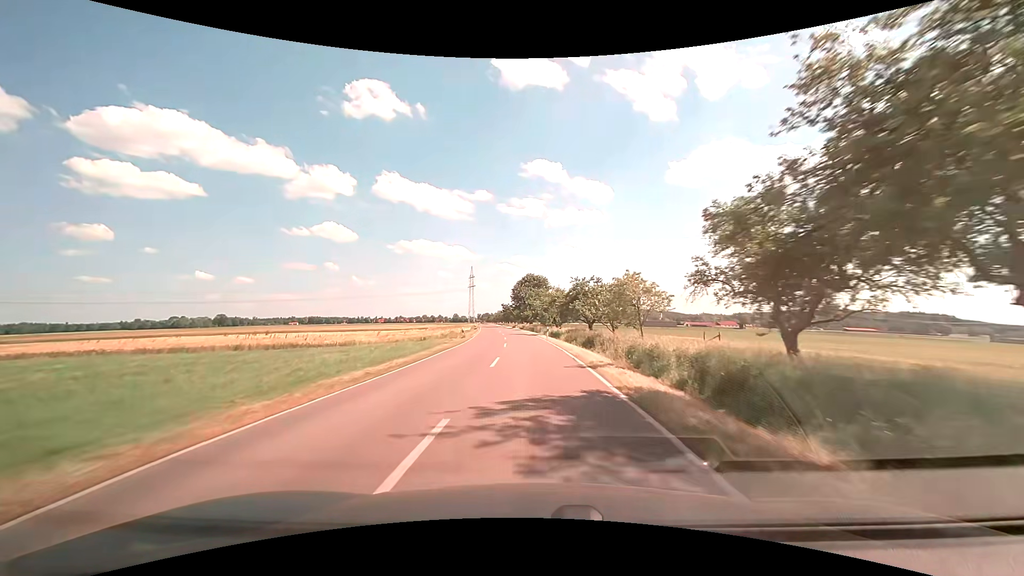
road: tertiary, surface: asphalt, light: Day
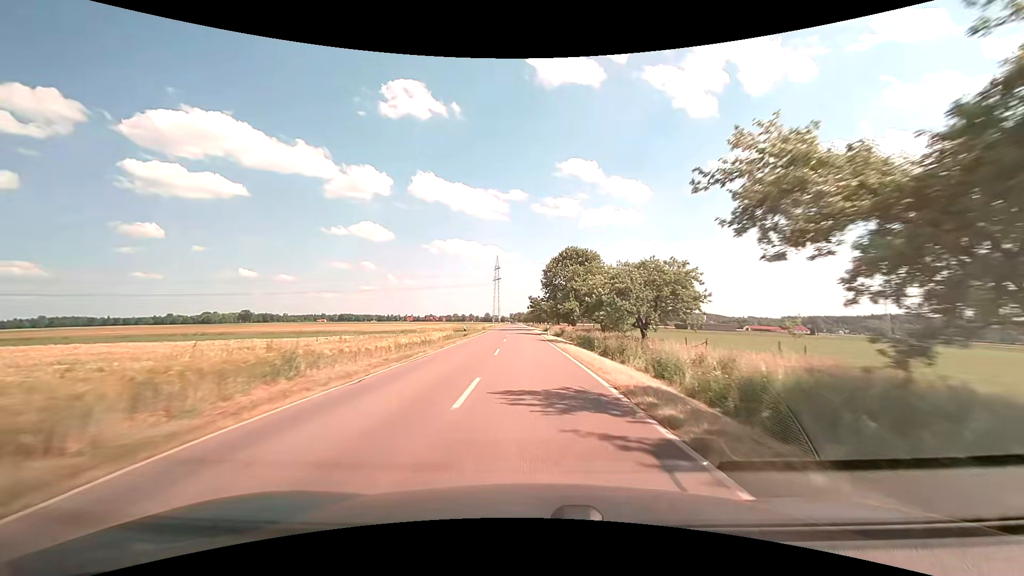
(-1.6, +44.5) m; -4°
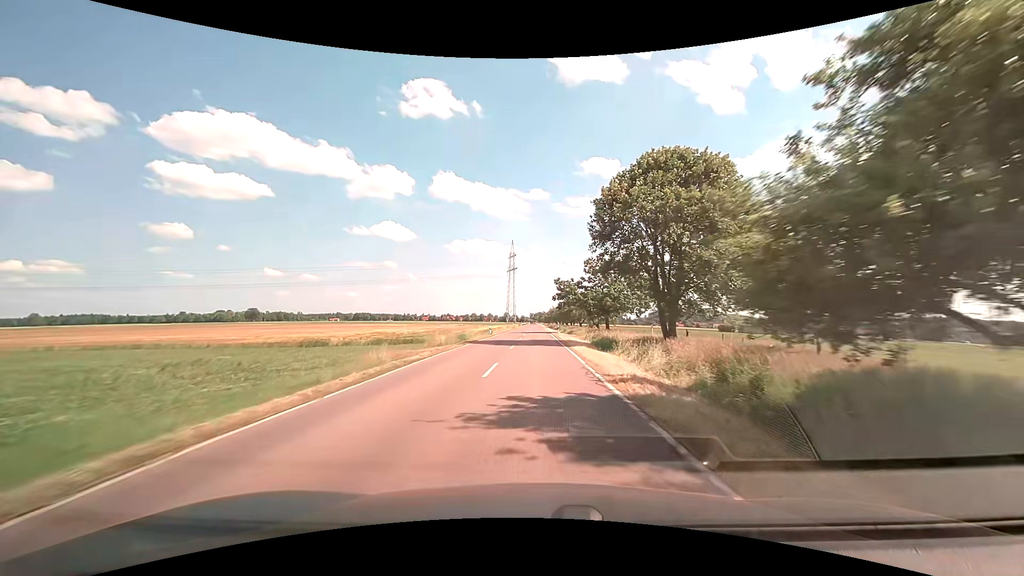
(-1.3, +44.8) m; -3°
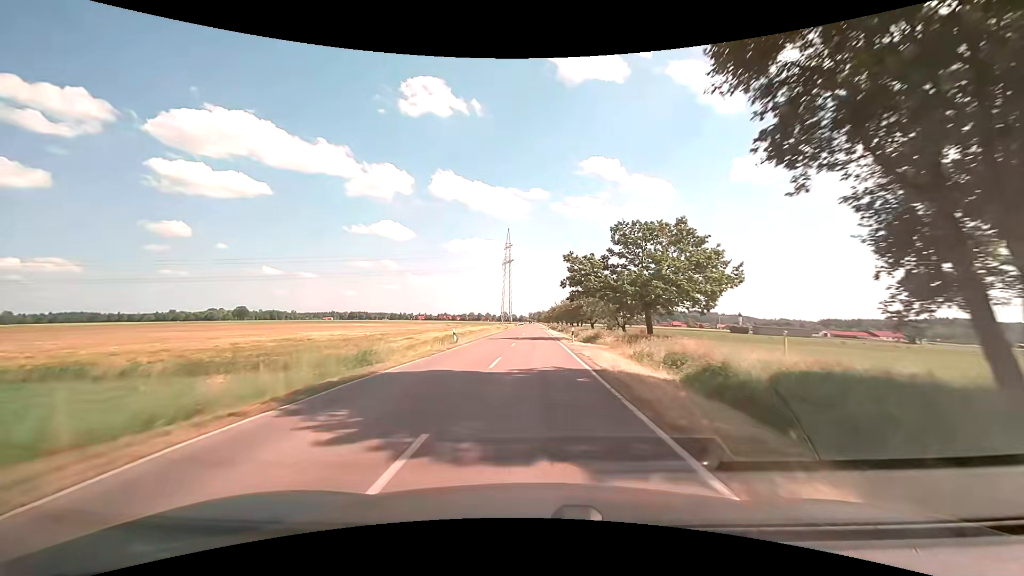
(0.0, +22.8) m; 0°
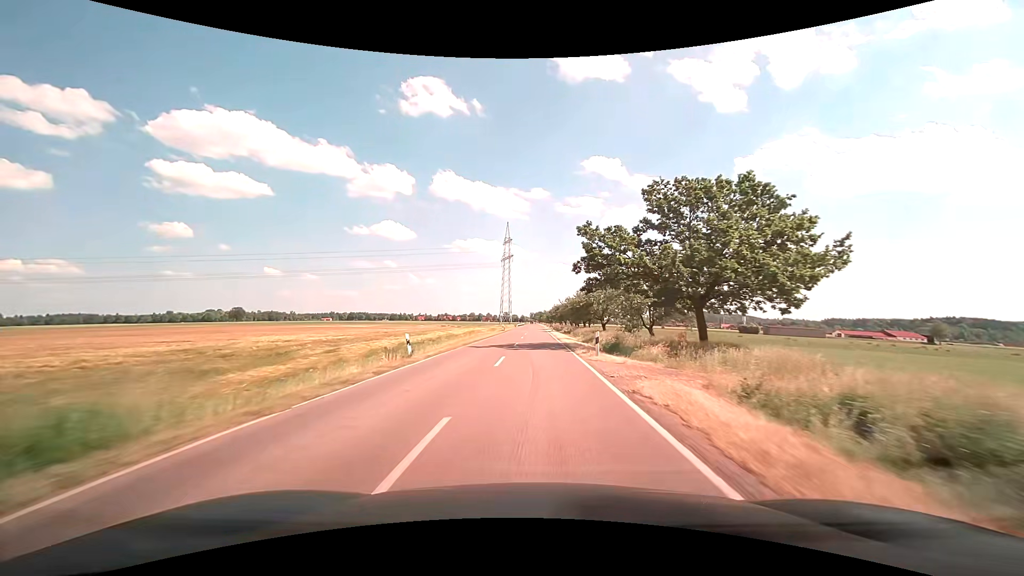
(0.0, +11.5) m; 0°
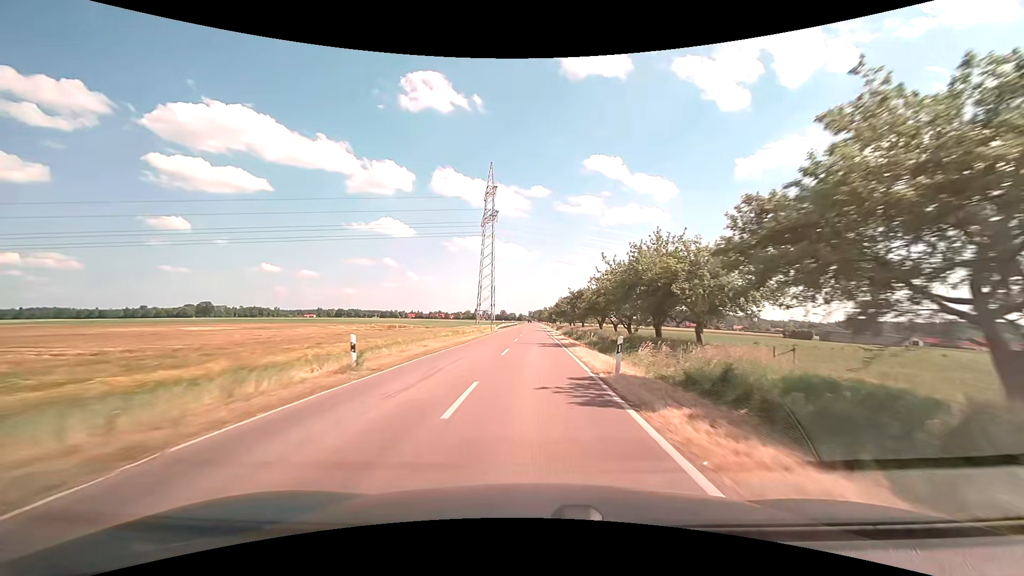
(+0.3, +57.6) m; 0°
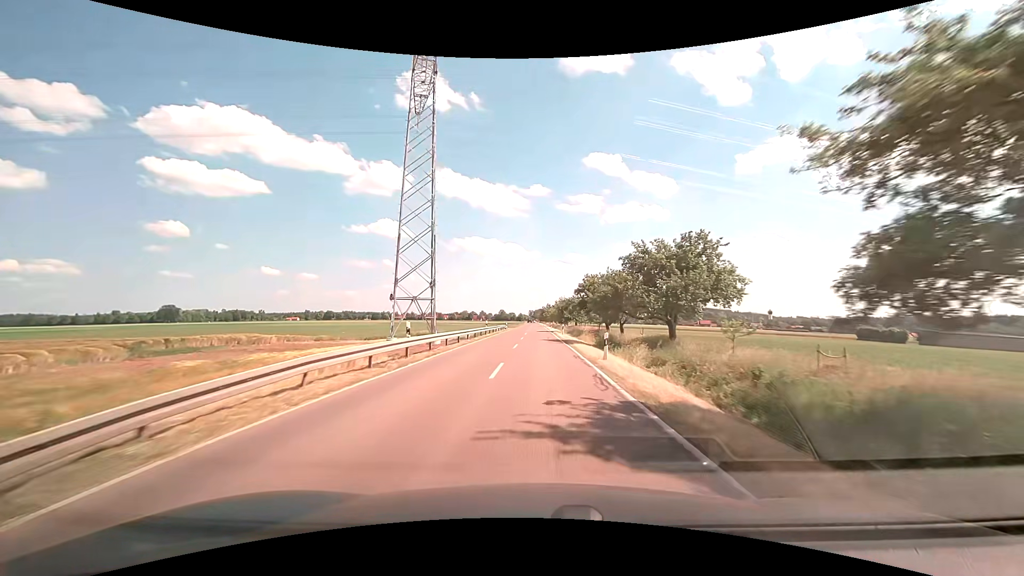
(-0.1, +57.4) m; 0°
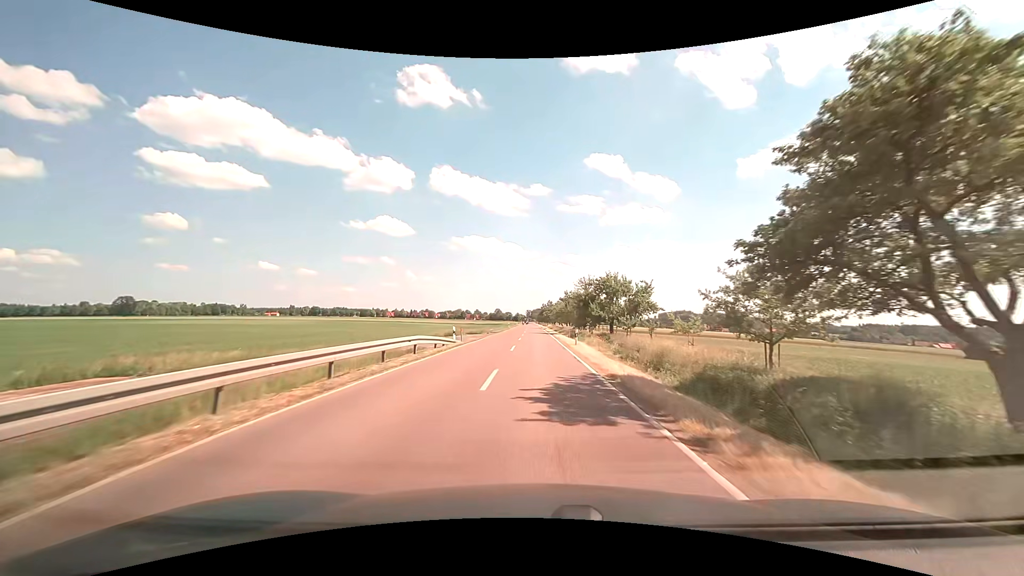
(+0.1, +50.1) m; 0°
(0, +10) (0, +20) (0, +30) (0, +40) (0, +50) (0, +60) (0, +70) (0, +80) (0, +90) (0, +100) m
